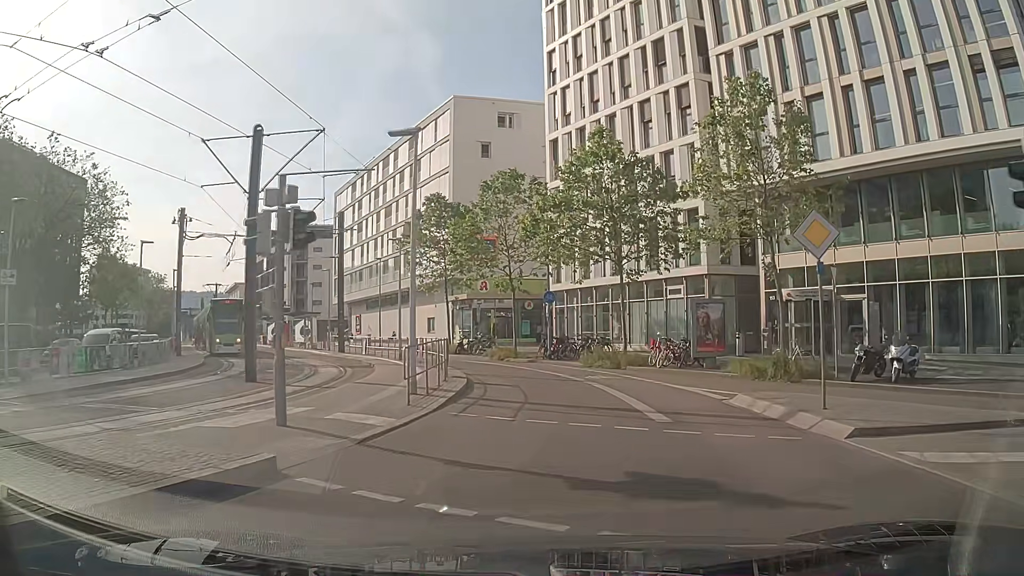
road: secondary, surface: asphalt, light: Day
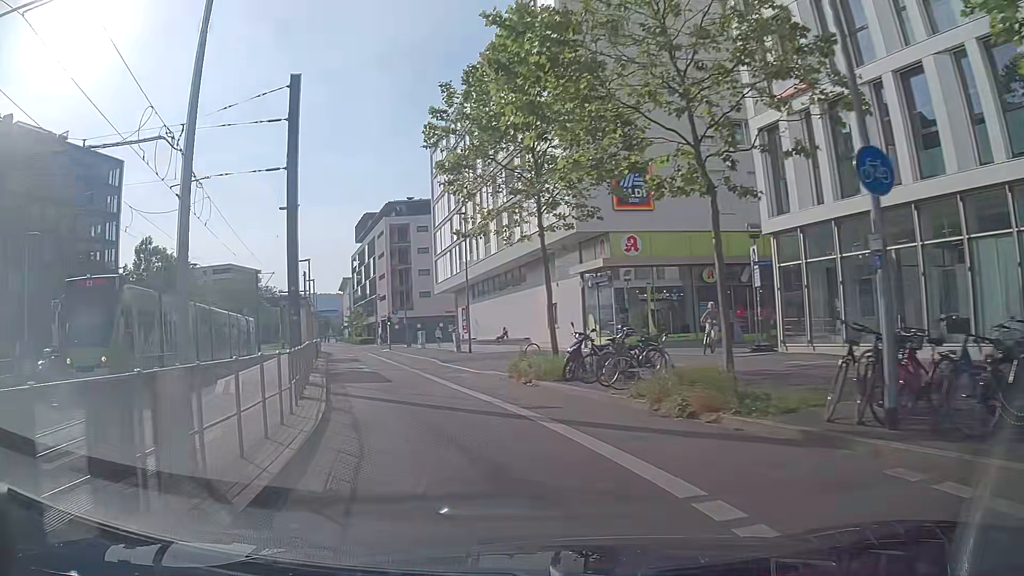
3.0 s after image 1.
(-1.1, +23.9) m; -11°
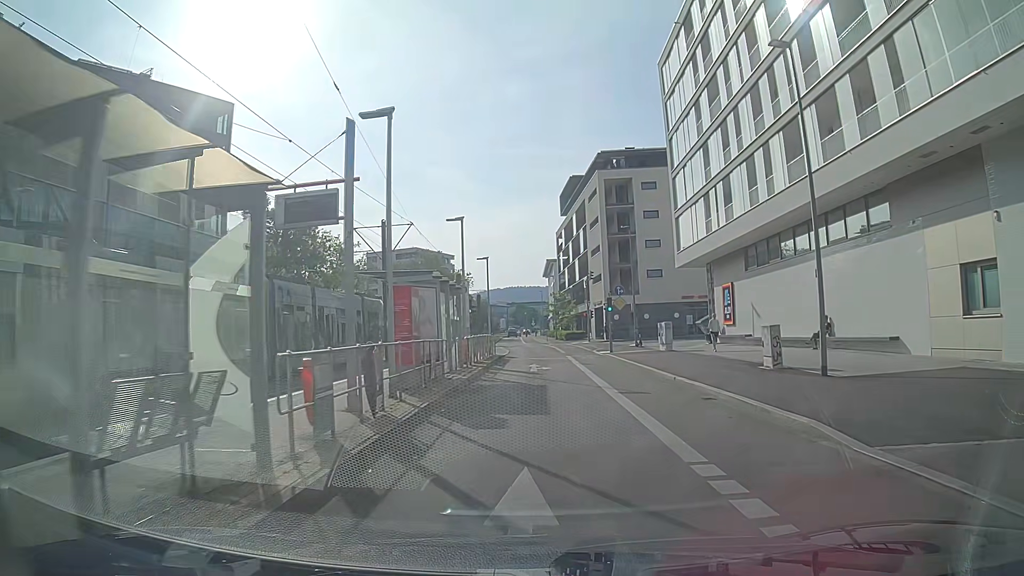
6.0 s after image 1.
(-5.8, +23.2) m; -20°
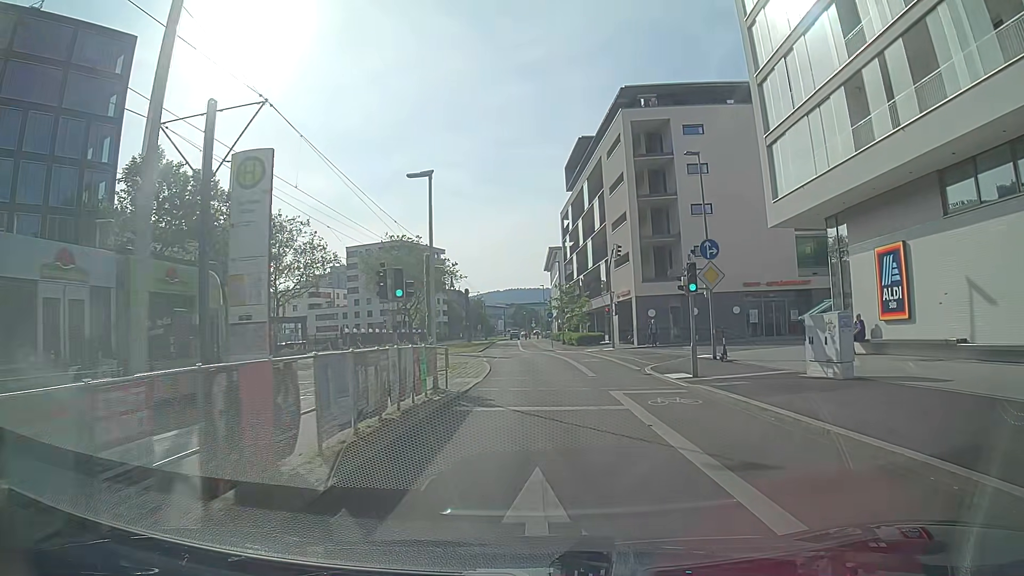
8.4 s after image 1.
(0.0, +20.3) m; 0°
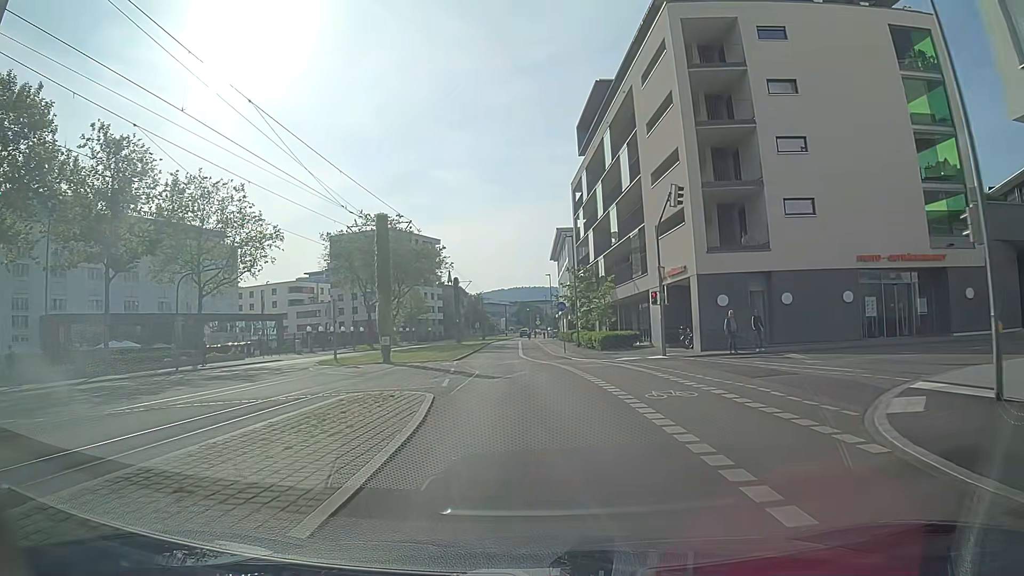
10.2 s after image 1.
(+0.1, +17.3) m; 0°
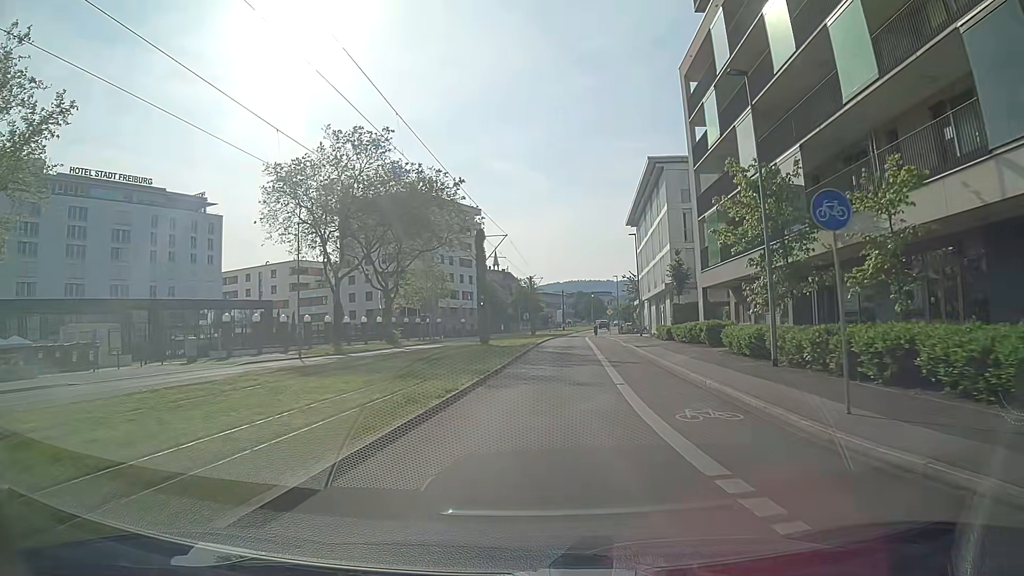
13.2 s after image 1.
(-1.8, +32.2) m; -5°
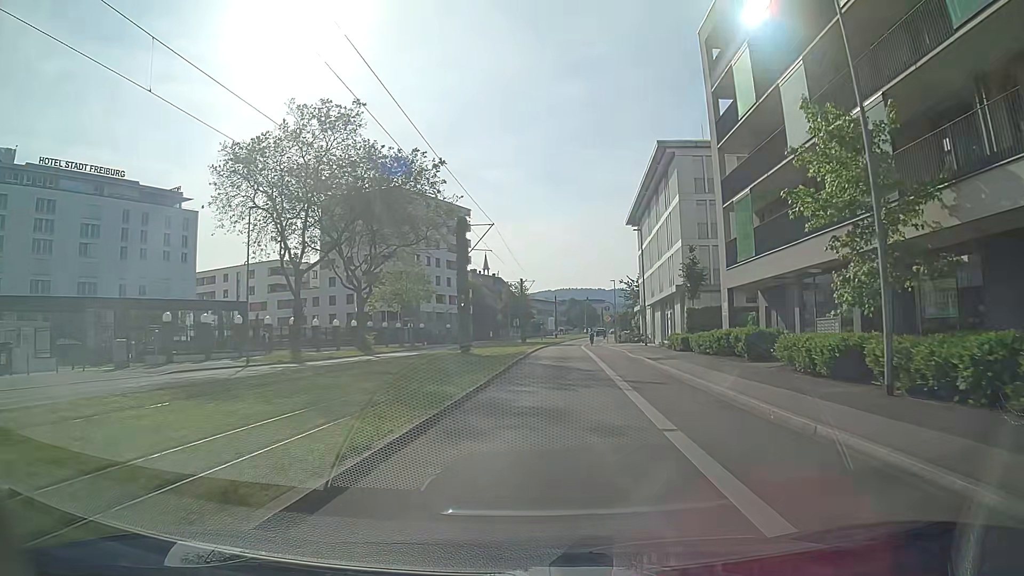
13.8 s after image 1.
(0.0, +6.7) m; +1°
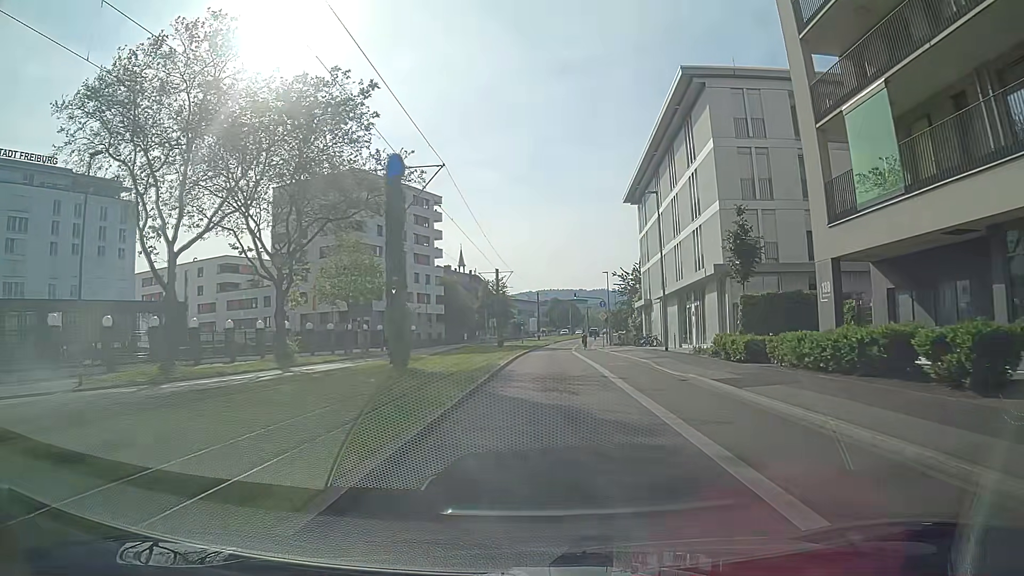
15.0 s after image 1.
(+0.2, +13.4) m; +1°
(0, +10) (0, +20) (+1, +30) (+1, +40) (+1, +50) (+2, +60) (+2, +70) (+3, +80) (+4, +90) (+6, +100) m
